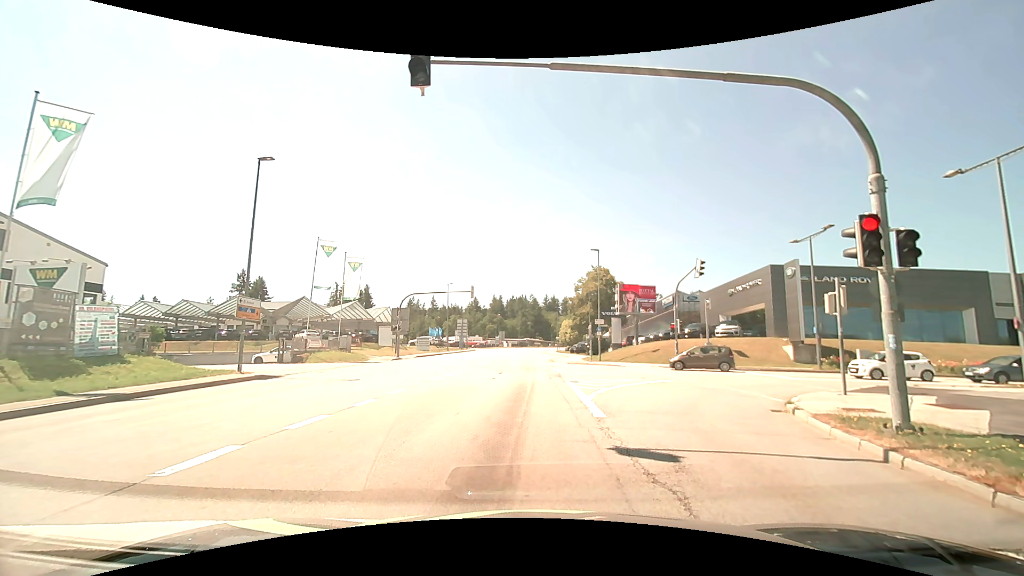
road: tertiary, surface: asphalt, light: Day
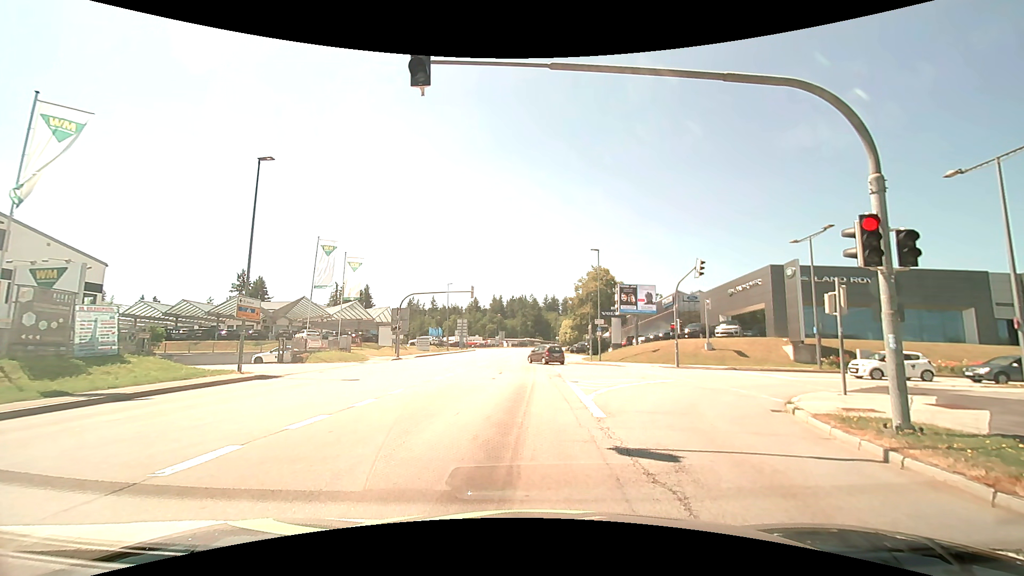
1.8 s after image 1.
(0.0, 0.0) m; 0°
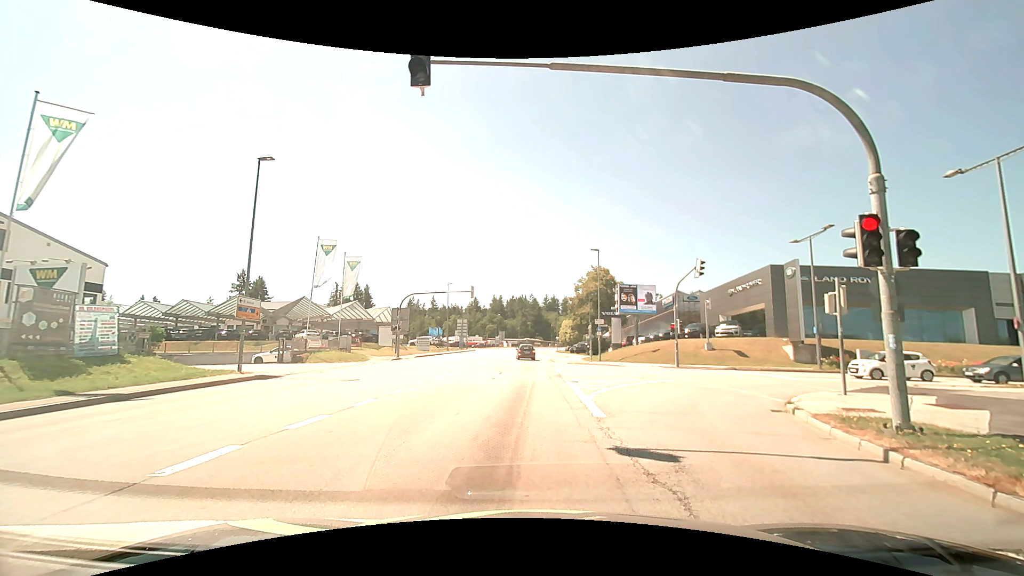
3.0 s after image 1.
(0.0, 0.0) m; 0°
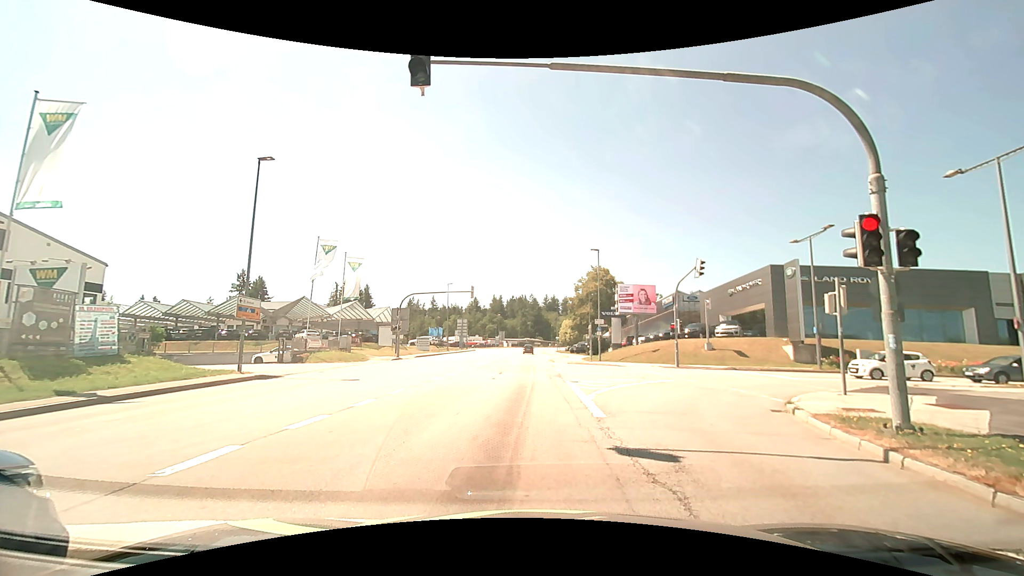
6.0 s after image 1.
(0.0, 0.0) m; 0°
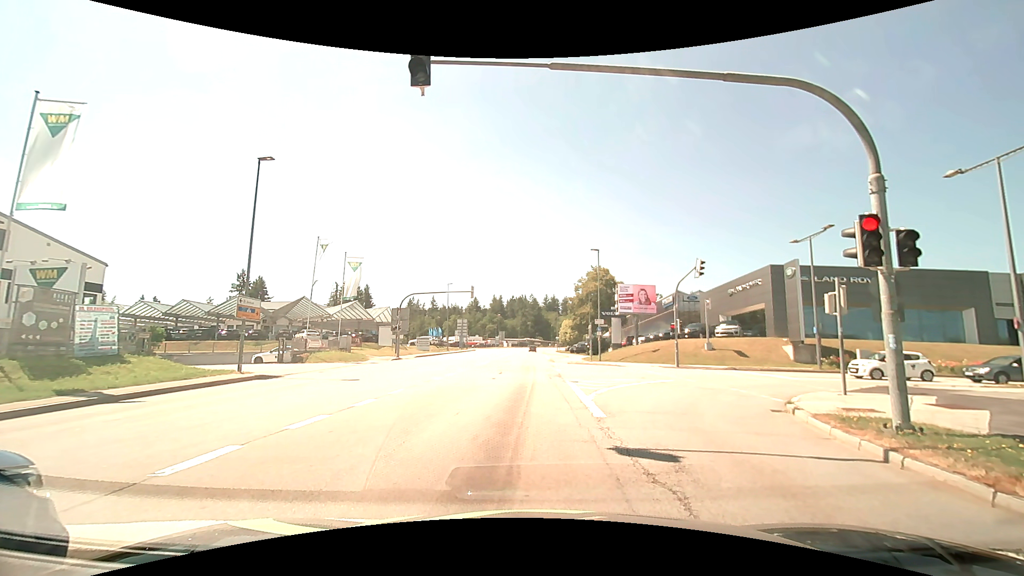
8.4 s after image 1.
(0.0, 0.0) m; 0°
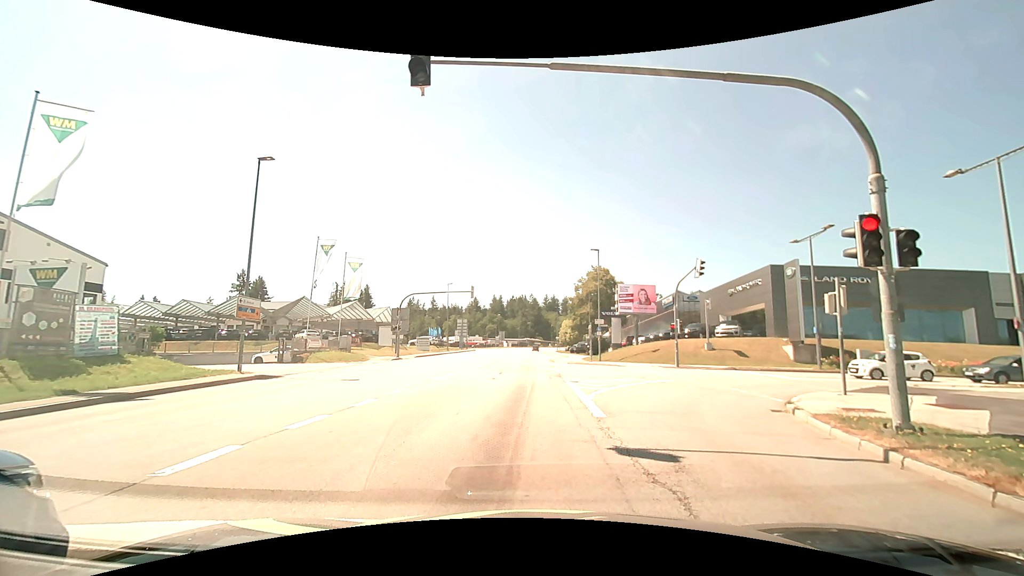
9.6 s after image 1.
(0.0, 0.0) m; 0°
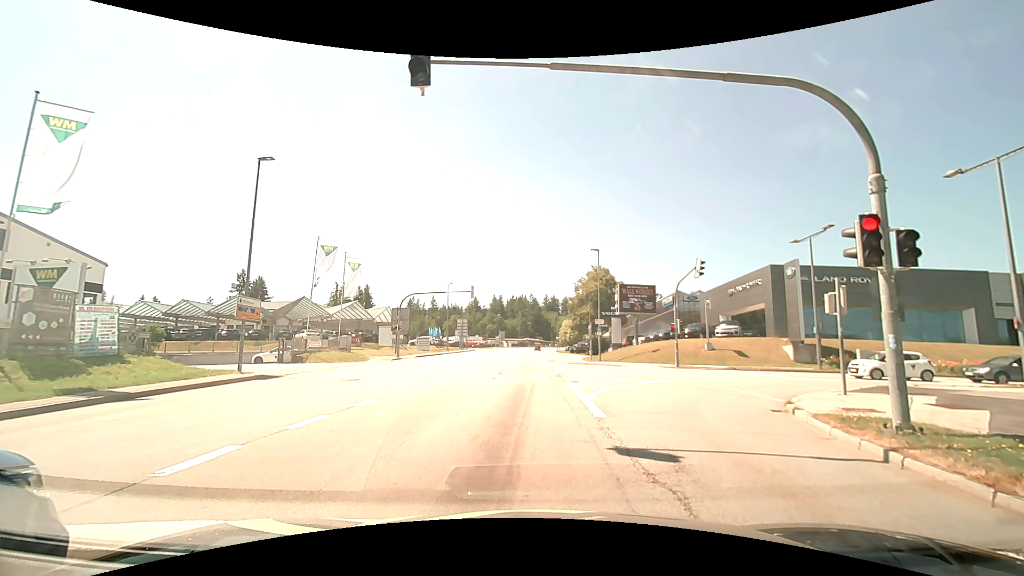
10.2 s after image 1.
(0.0, 0.0) m; 0°
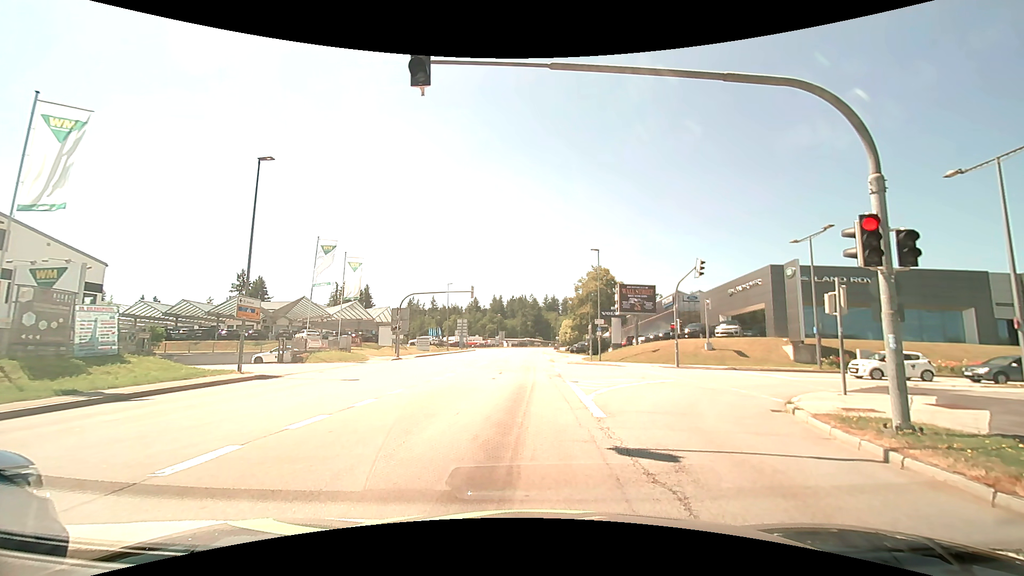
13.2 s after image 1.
(0.0, 0.0) m; 0°
